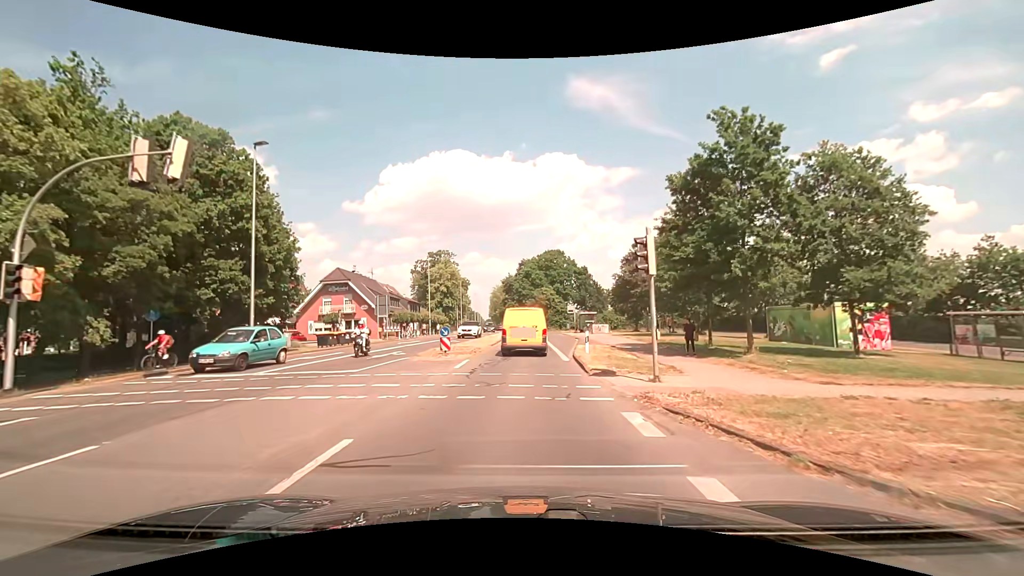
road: secondary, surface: asphalt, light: Day
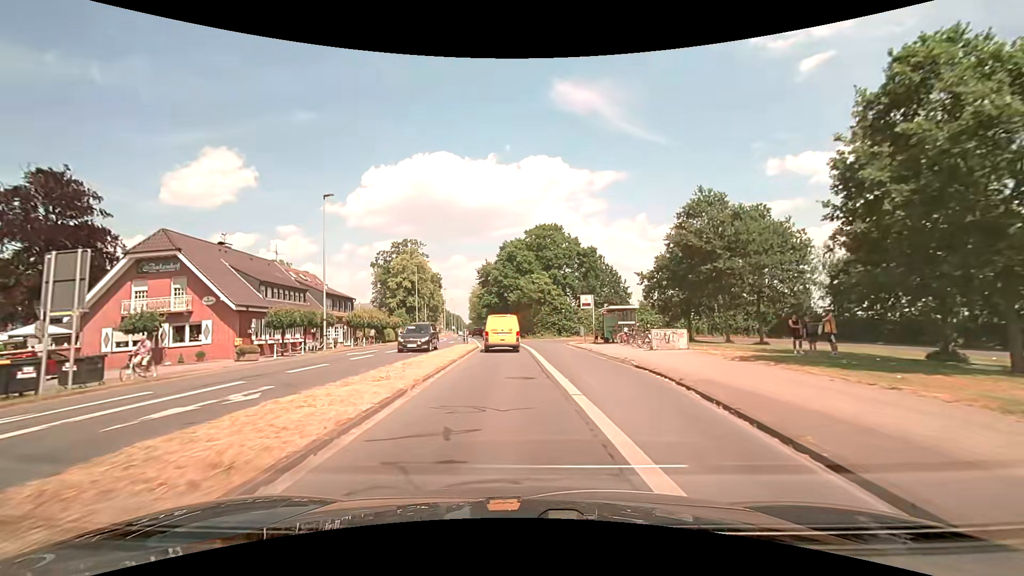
(+0.3, +28.7) m; +2°
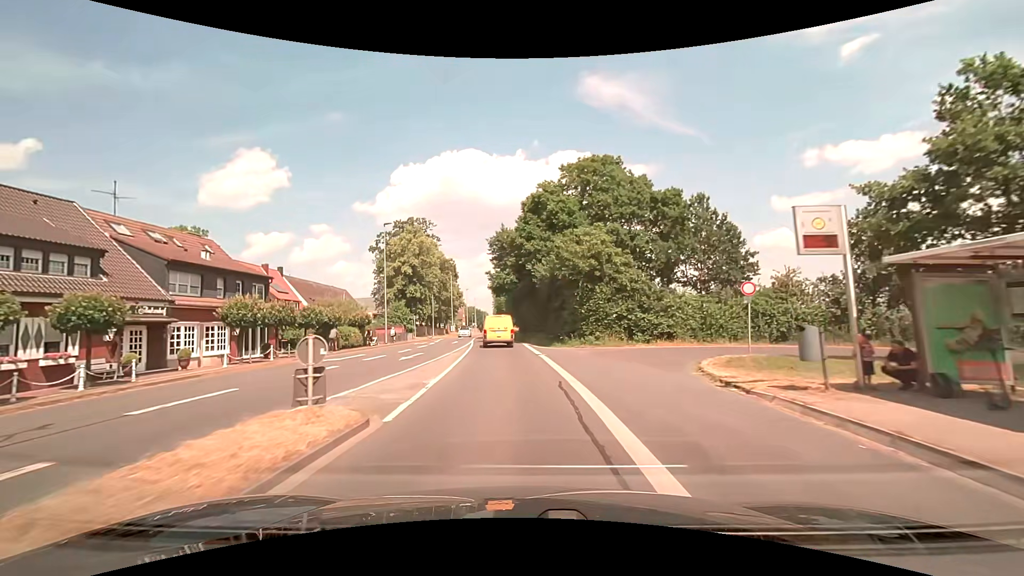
(-0.6, +27.1) m; -4°
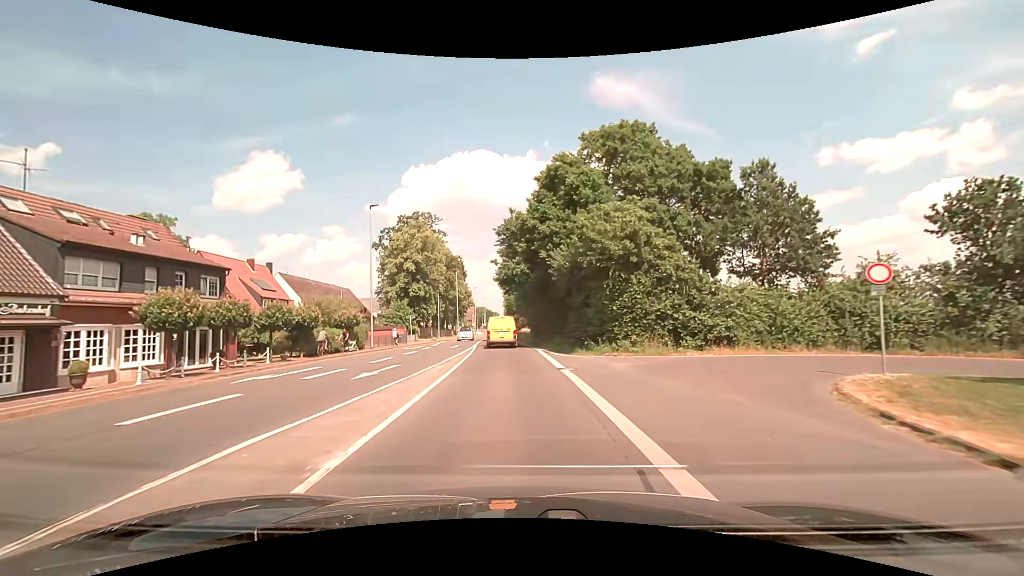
(-0.1, +7.1) m; -1°
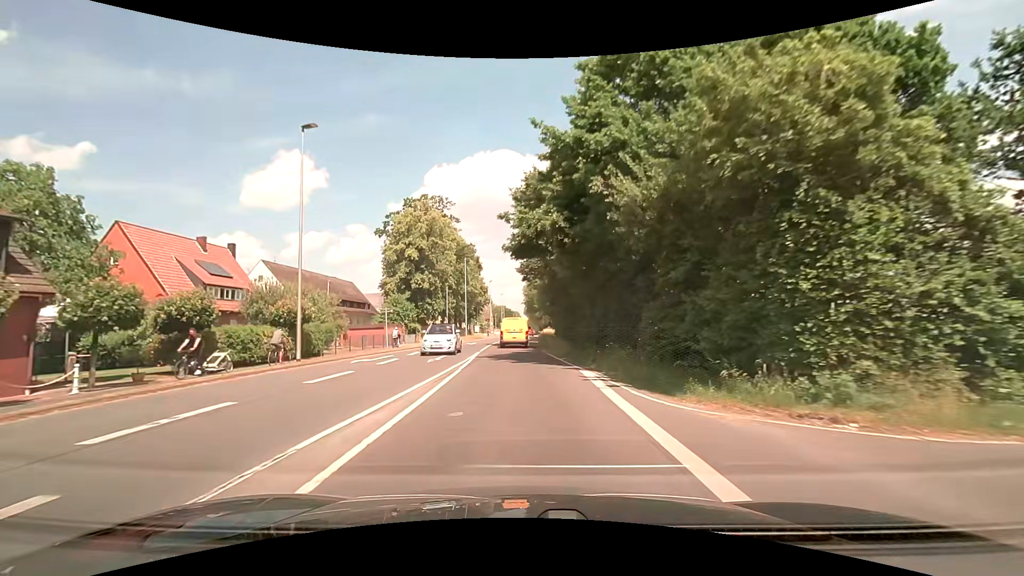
(-0.4, +14.5) m; -2°
(0, +10) (0, +20) (-1, +30) (-1, +40) (-1, +50) (-1, +60) (-1, +70) (0, +80) (0, +90) (+1, +100) m
